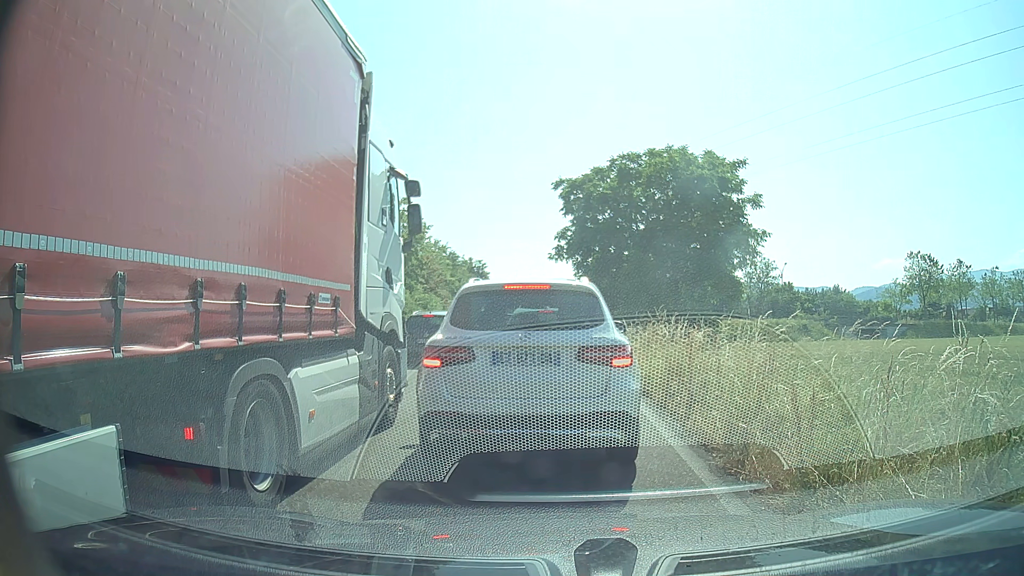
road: trunk_link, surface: asphalt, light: Day
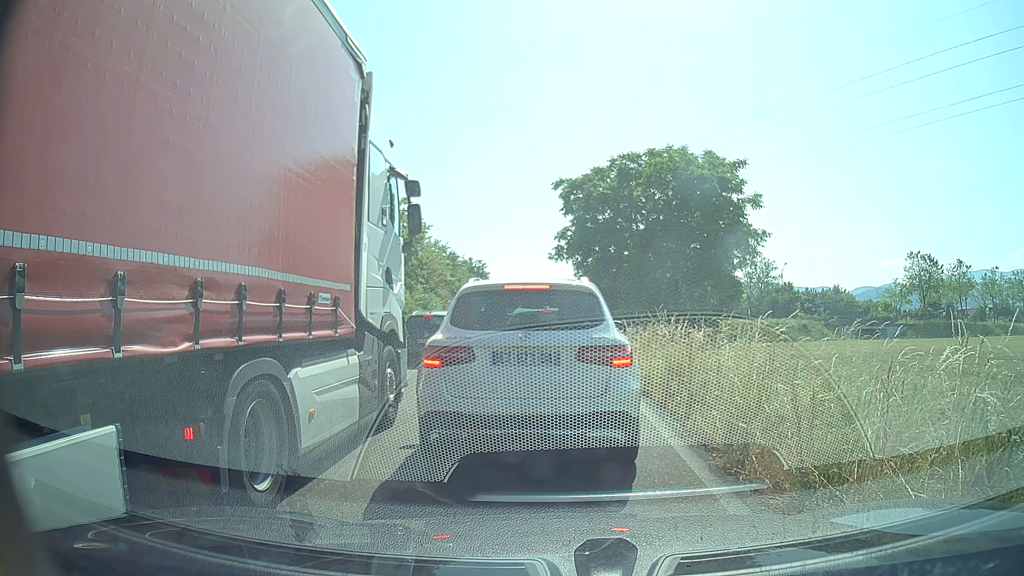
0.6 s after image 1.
(0.0, 0.0) m; 0°
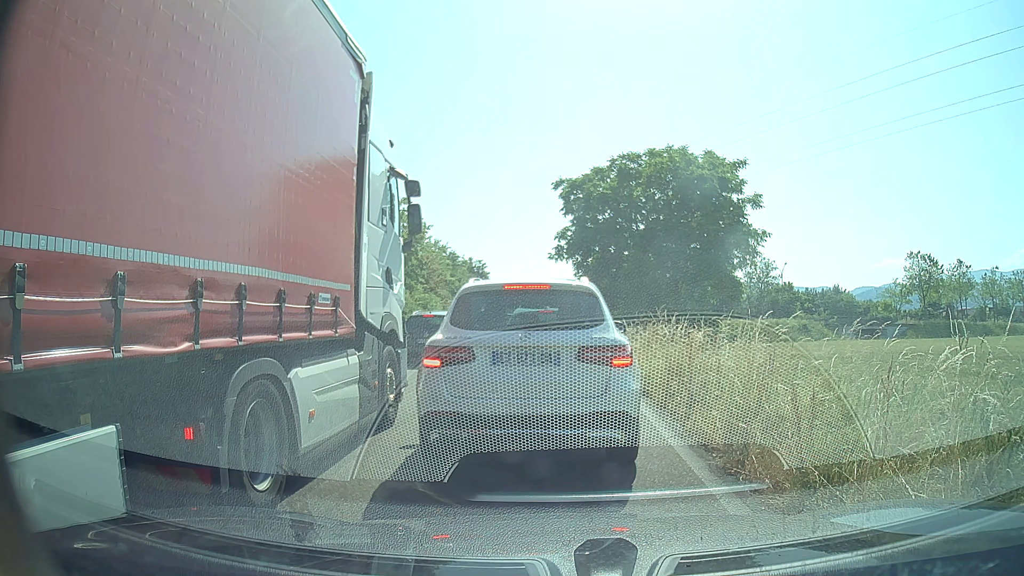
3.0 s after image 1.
(0.0, 0.0) m; 0°
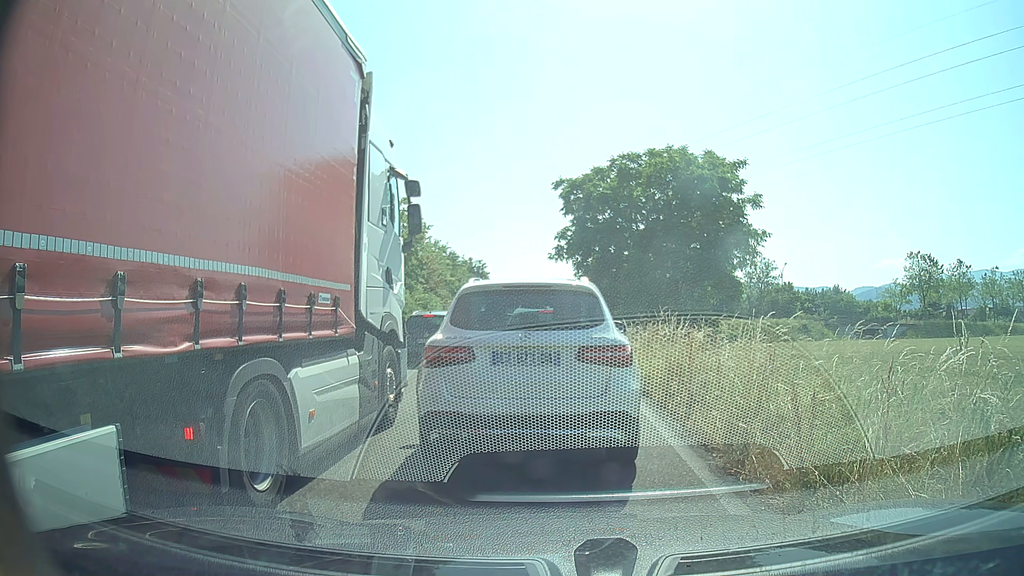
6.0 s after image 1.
(0.0, 0.0) m; 0°
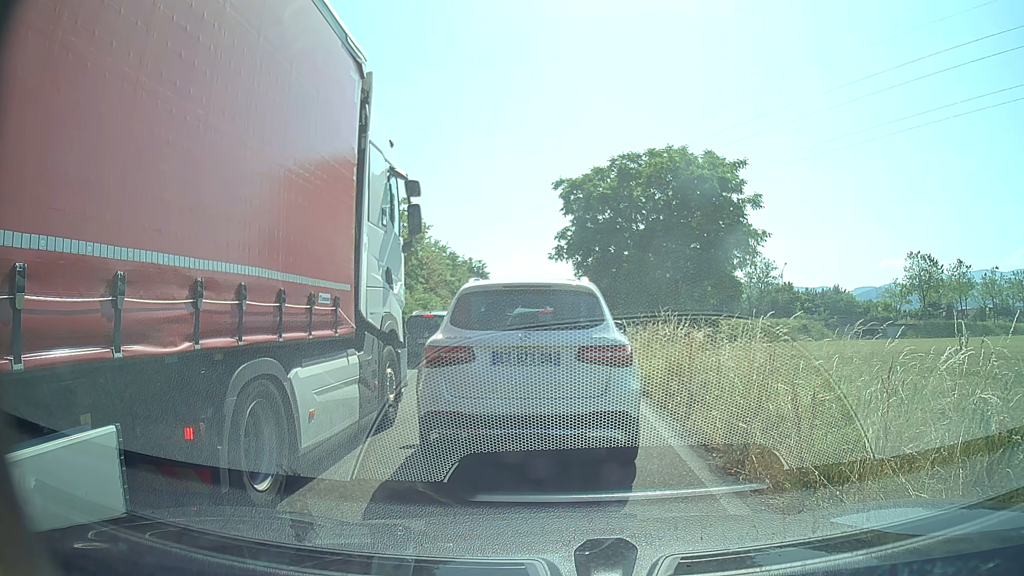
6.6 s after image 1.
(0.0, 0.0) m; 0°
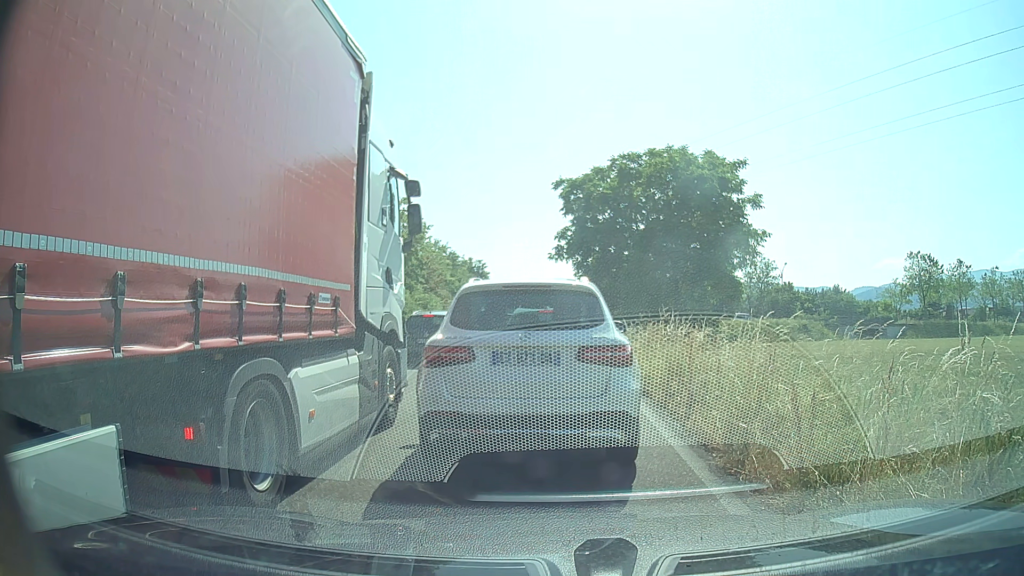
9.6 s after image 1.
(0.0, 0.0) m; 0°
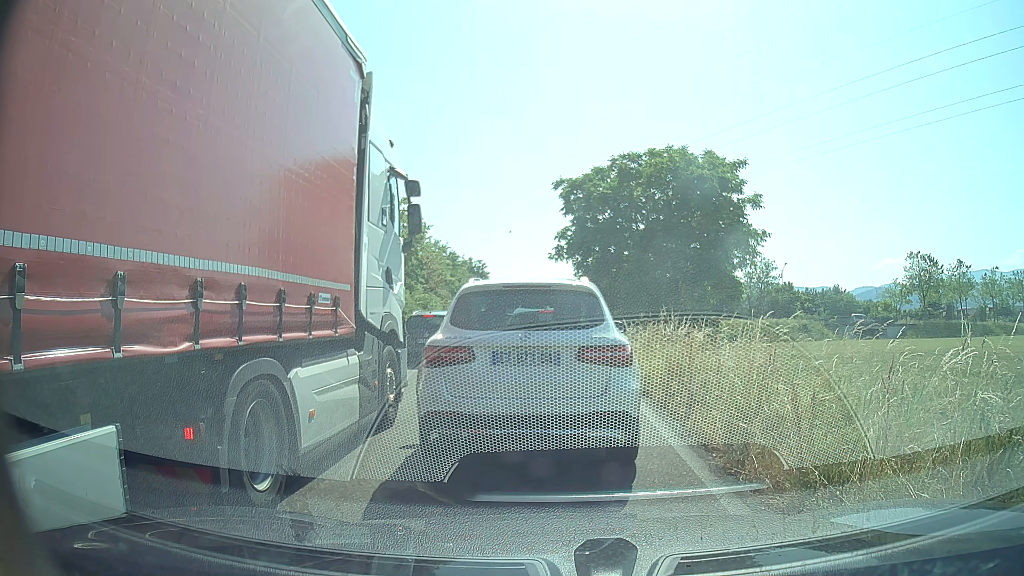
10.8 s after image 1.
(0.0, 0.0) m; 0°
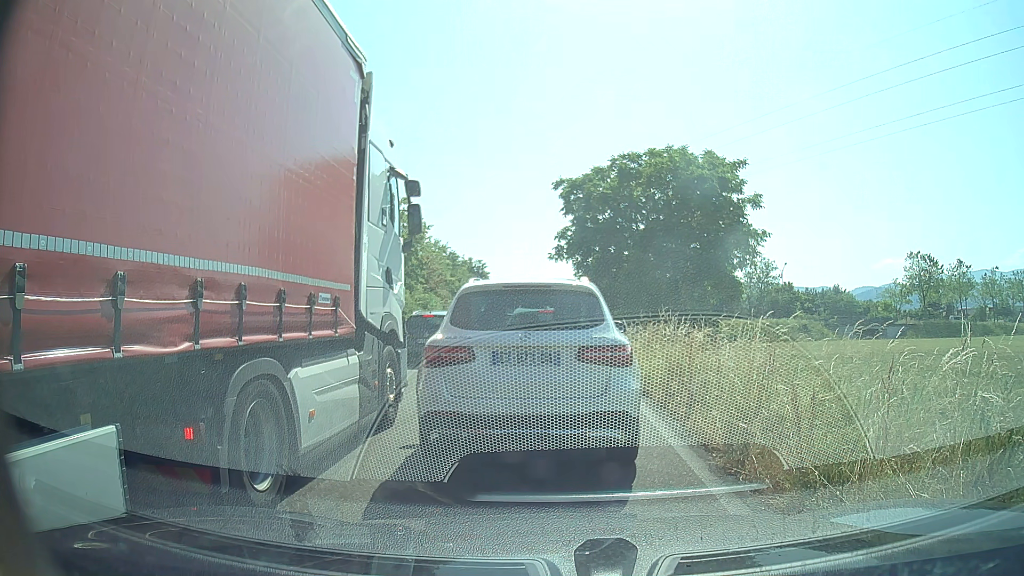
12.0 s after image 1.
(0.0, 0.0) m; 0°
